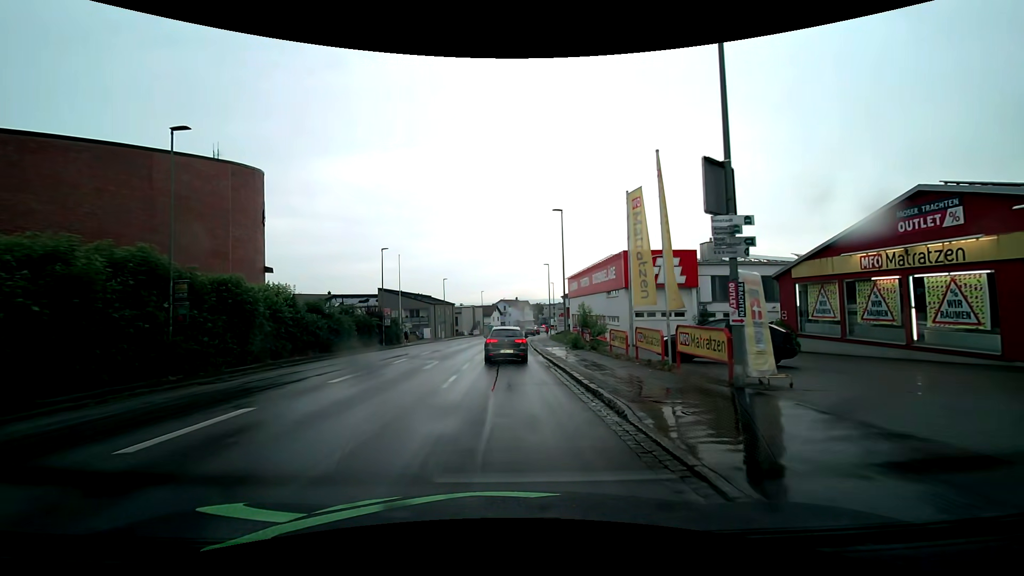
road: tertiary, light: Day
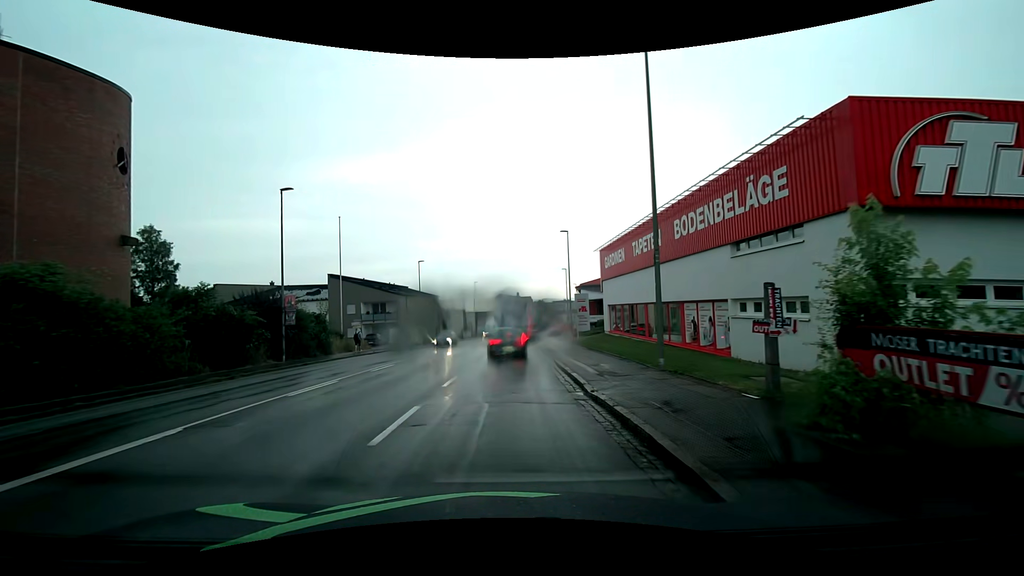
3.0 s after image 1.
(-0.1, +23.5) m; 0°
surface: asphalt
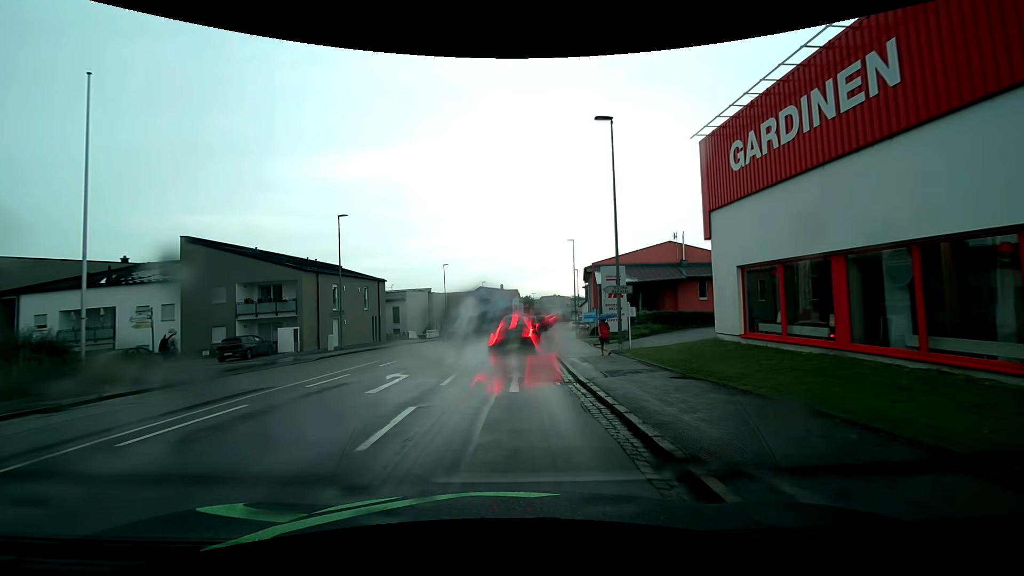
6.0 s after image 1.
(+0.2, +24.8) m; +1°
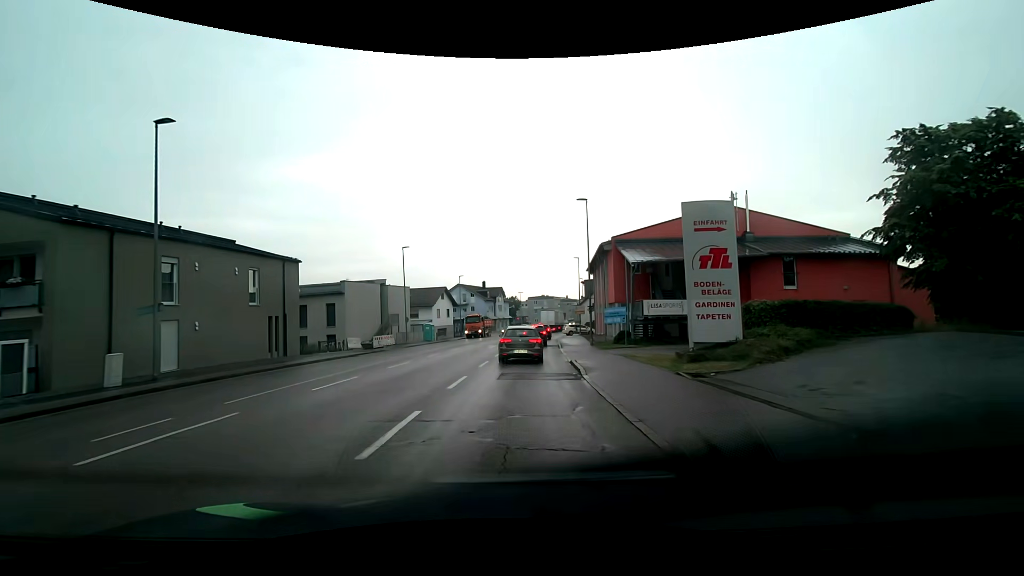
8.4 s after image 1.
(+0.1, +18.1) m; +2°
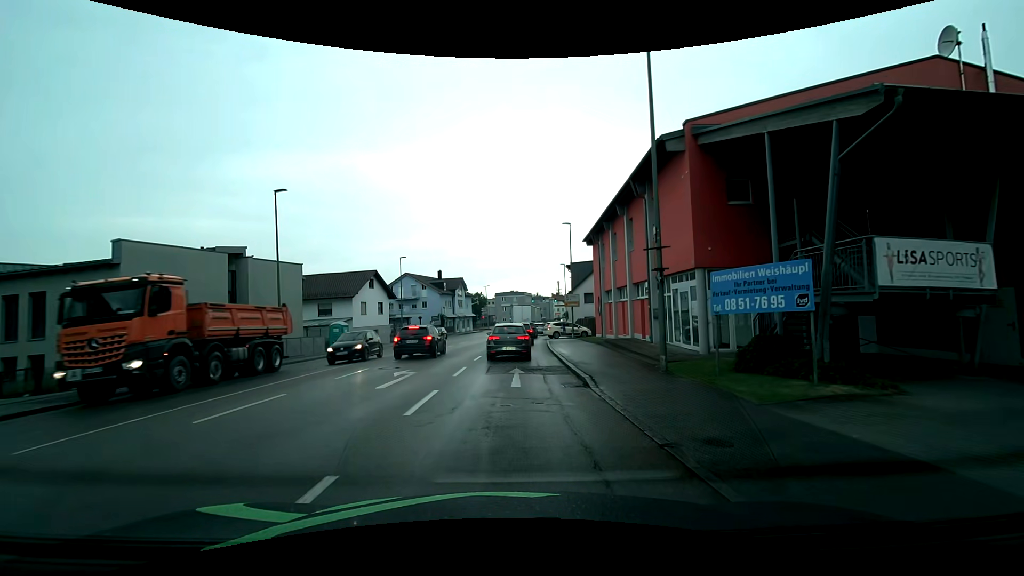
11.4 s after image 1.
(+0.7, +21.9) m; +4°
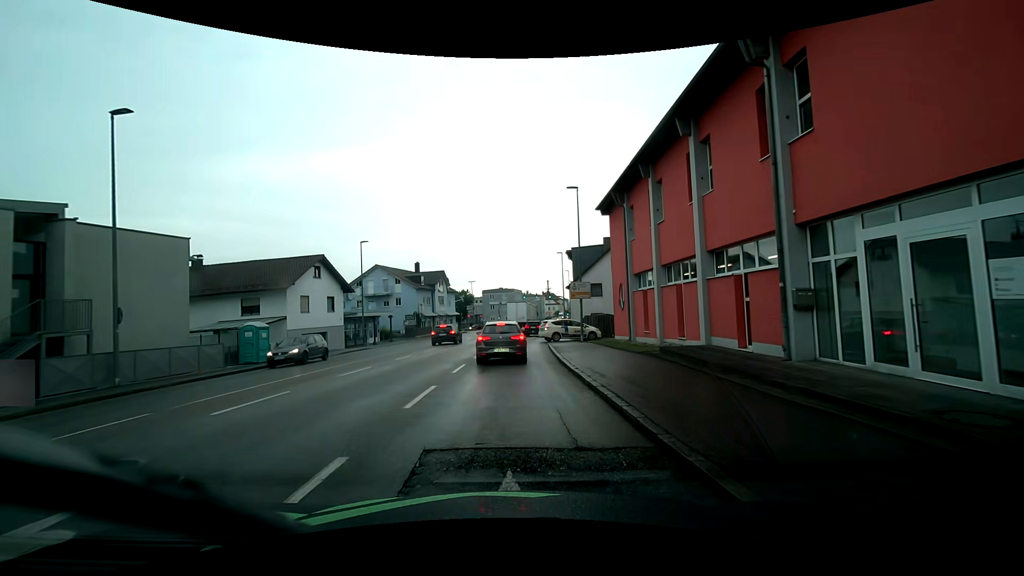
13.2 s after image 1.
(+0.1, +11.2) m; +2°
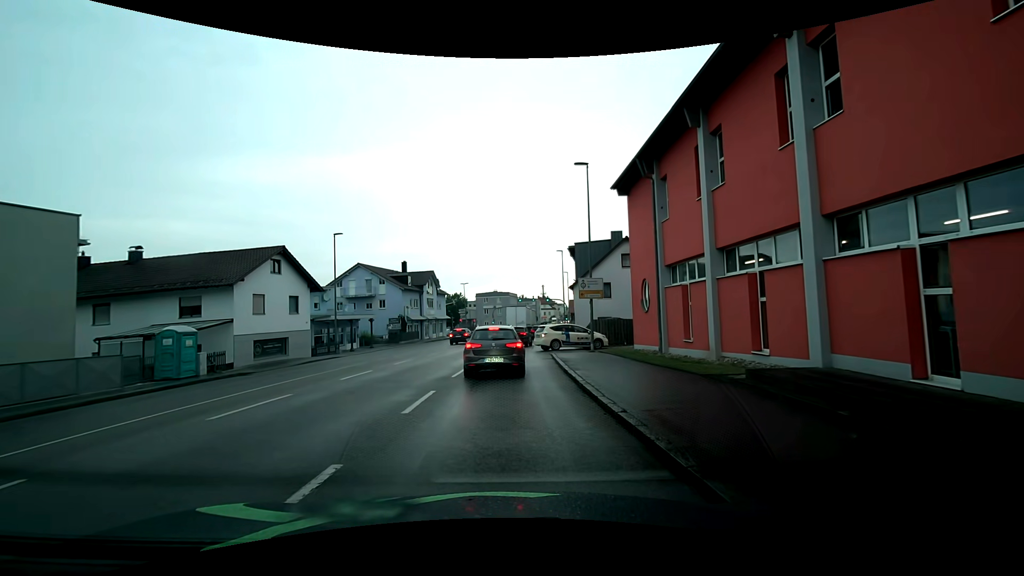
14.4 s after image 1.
(0.0, +5.8) m; 0°
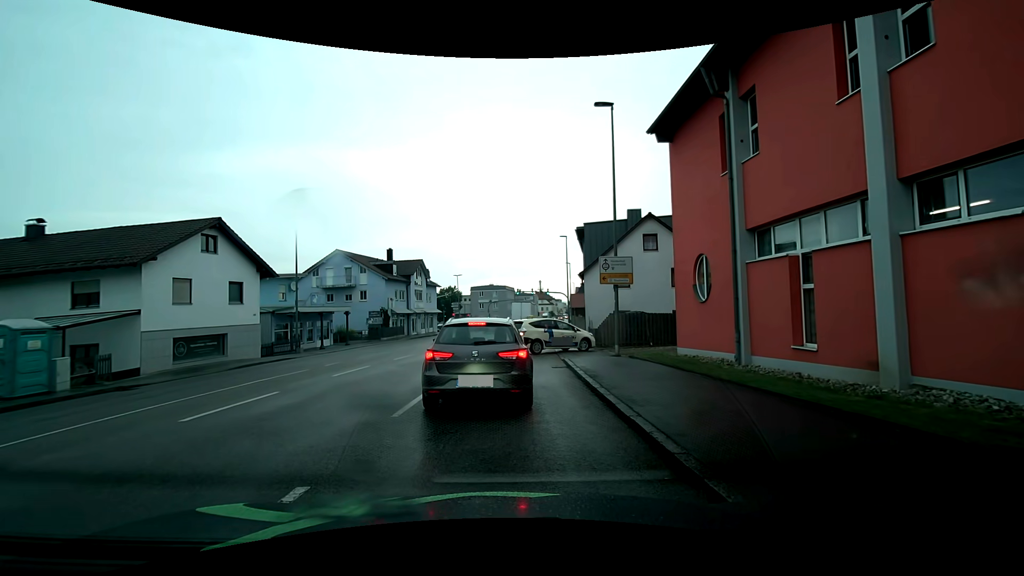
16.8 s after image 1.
(0.0, +6.6) m; +1°
